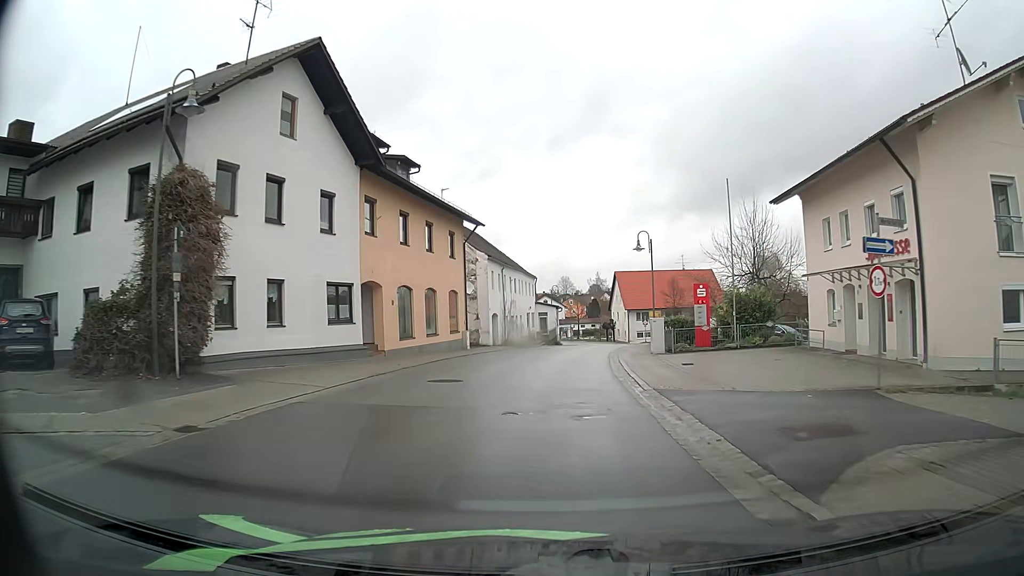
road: secondary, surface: asphalt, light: Day
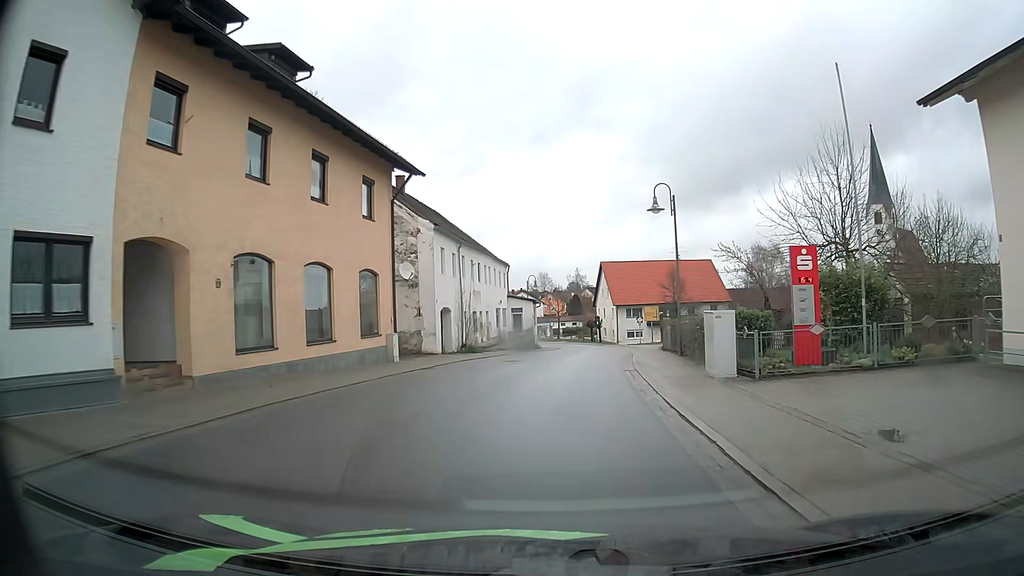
(+0.1, +13.8) m; +2°
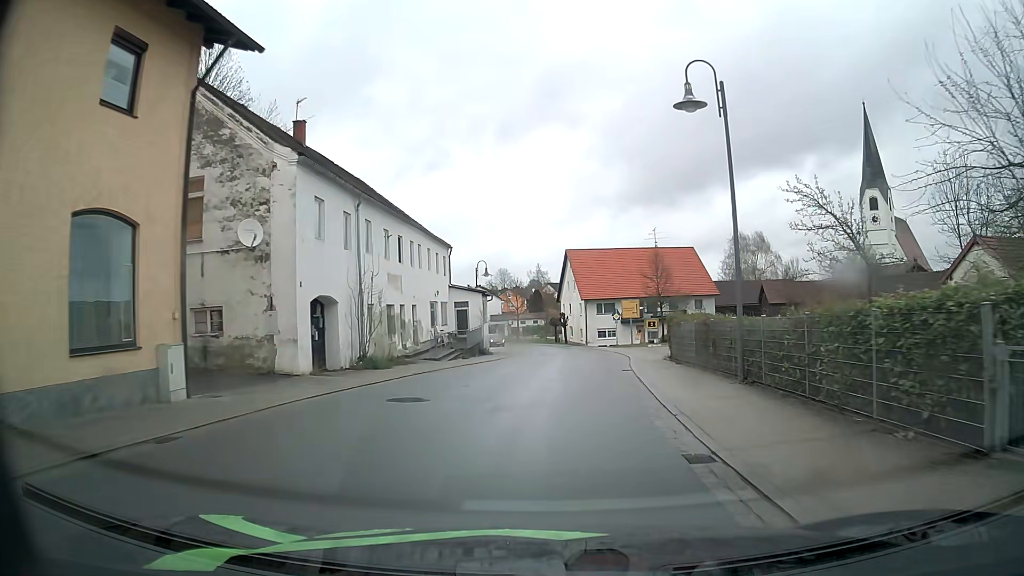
(+0.4, +13.4) m; +3°
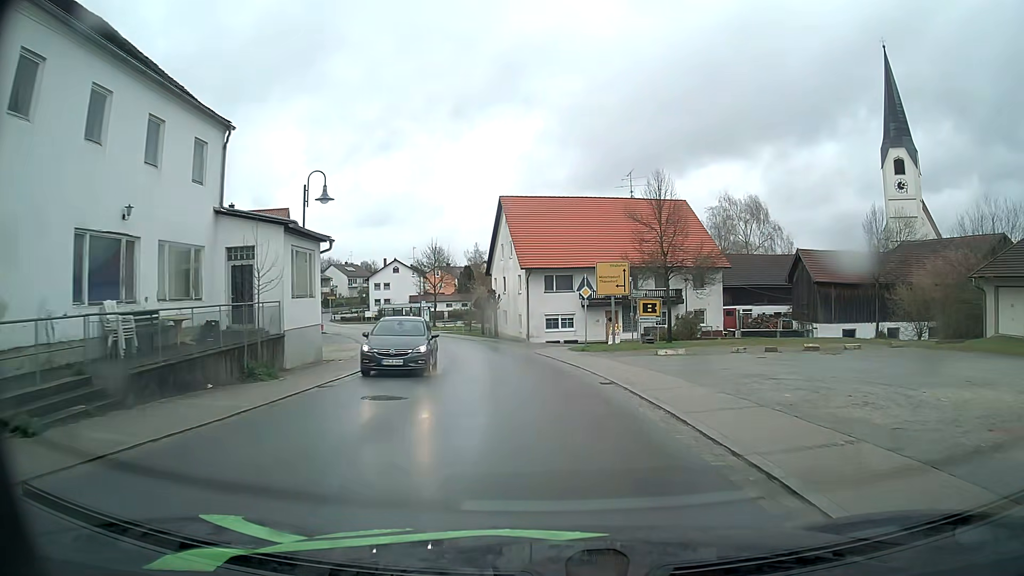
(+1.3, +27.1) m; +5°
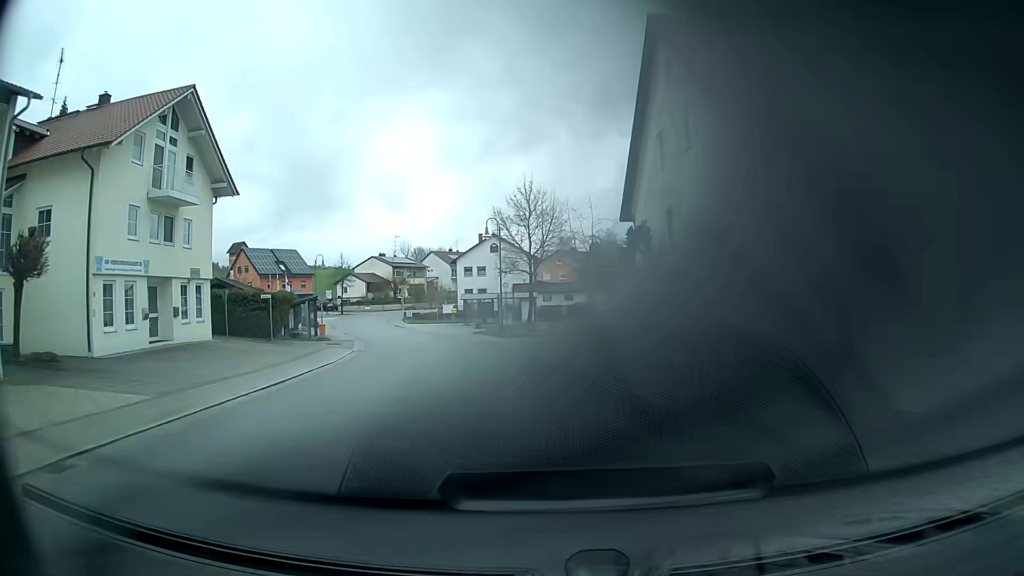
(-2.6, +33.6) m; -11°
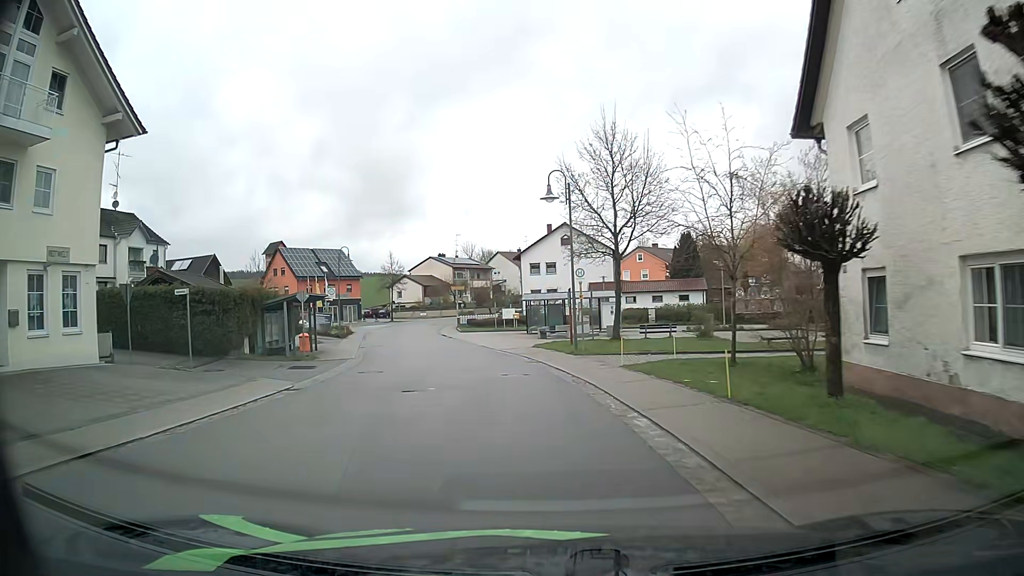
(-0.8, +14.2) m; -6°
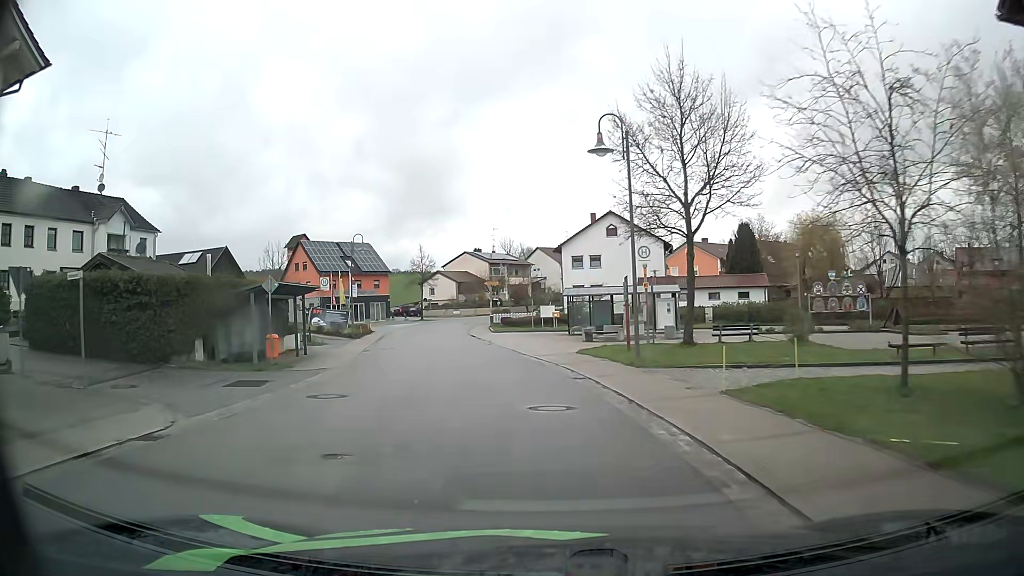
(-0.3, +7.1) m; -5°
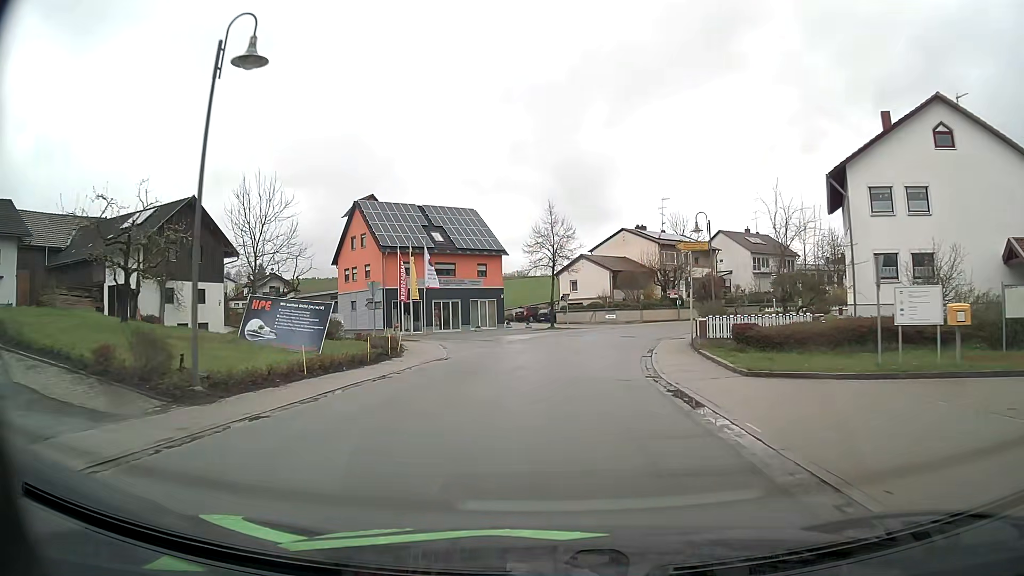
(-4.0, +35.9) m; -12°
(0, +10) (+1, +20) (+2, +30) (+5, +39) (+10, +48) (+16, +56) (+23, +63) (+31, +69) (+40, +74) (+49, +79) m
